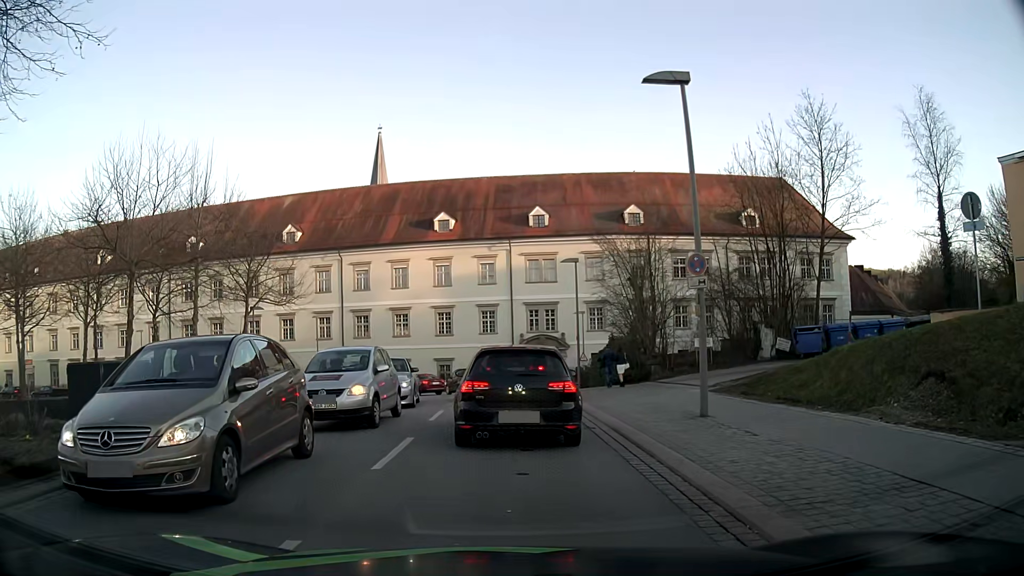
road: tertiary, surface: asphalt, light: Day
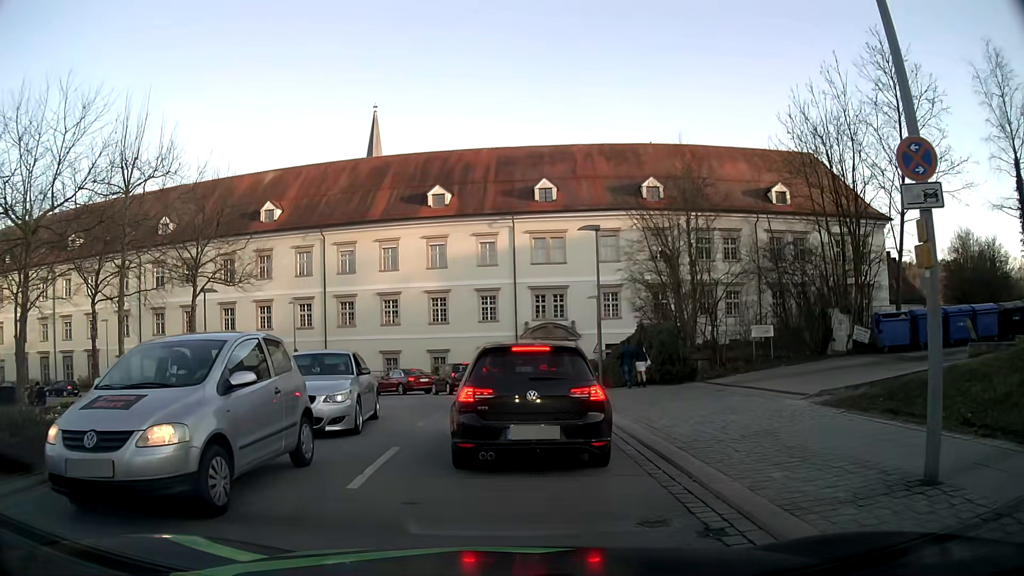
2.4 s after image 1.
(0.0, +7.2) m; 0°
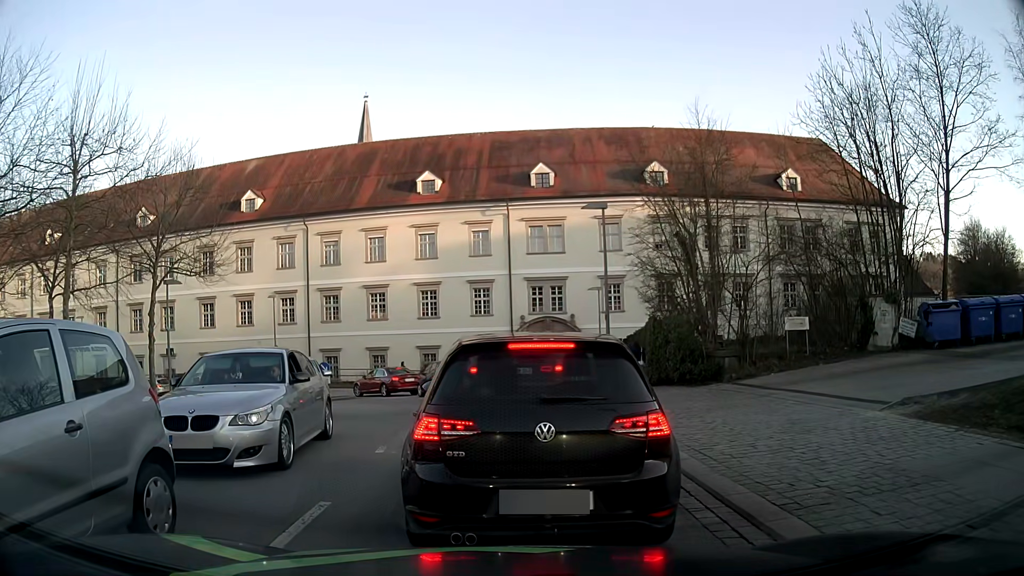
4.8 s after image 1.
(0.0, +3.3) m; +1°
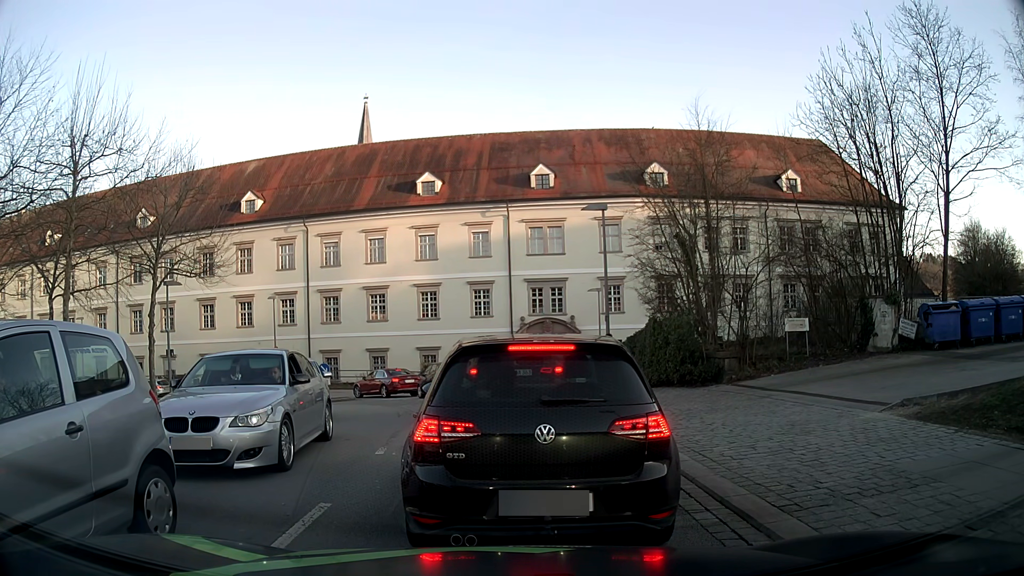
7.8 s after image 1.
(0.0, +0.1) m; 0°
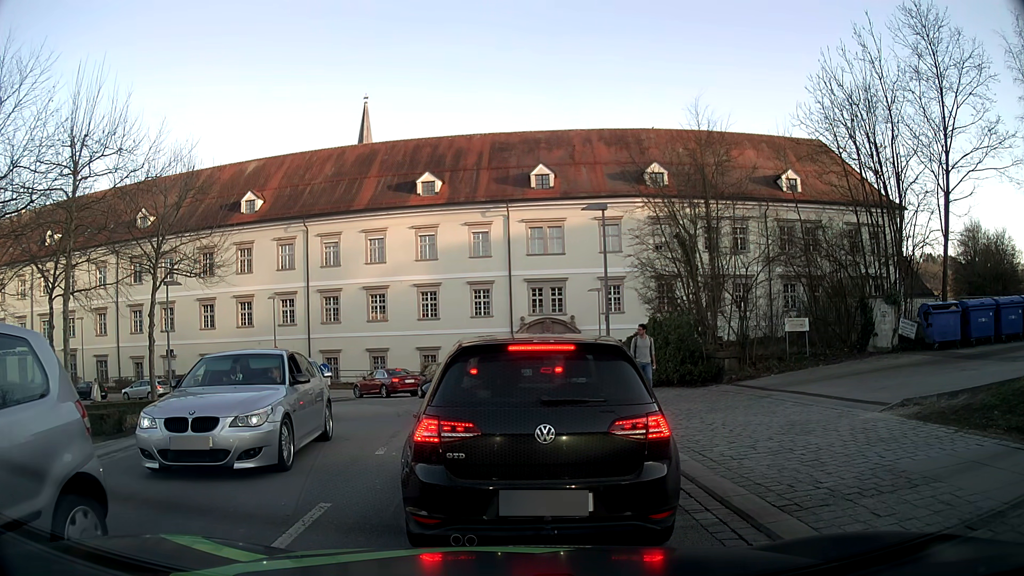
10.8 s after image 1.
(0.0, 0.0) m; 0°
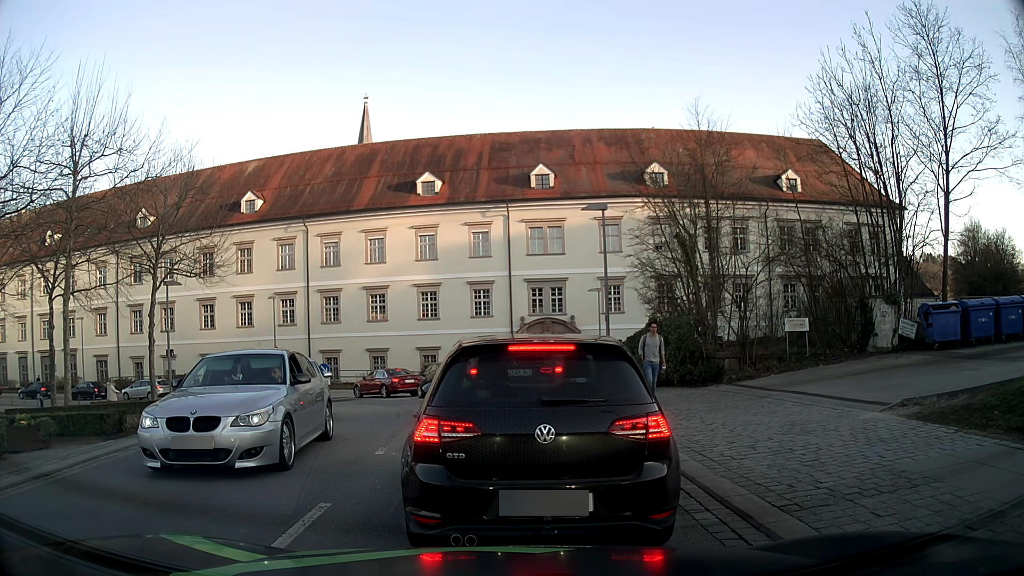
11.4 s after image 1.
(0.0, 0.0) m; 0°
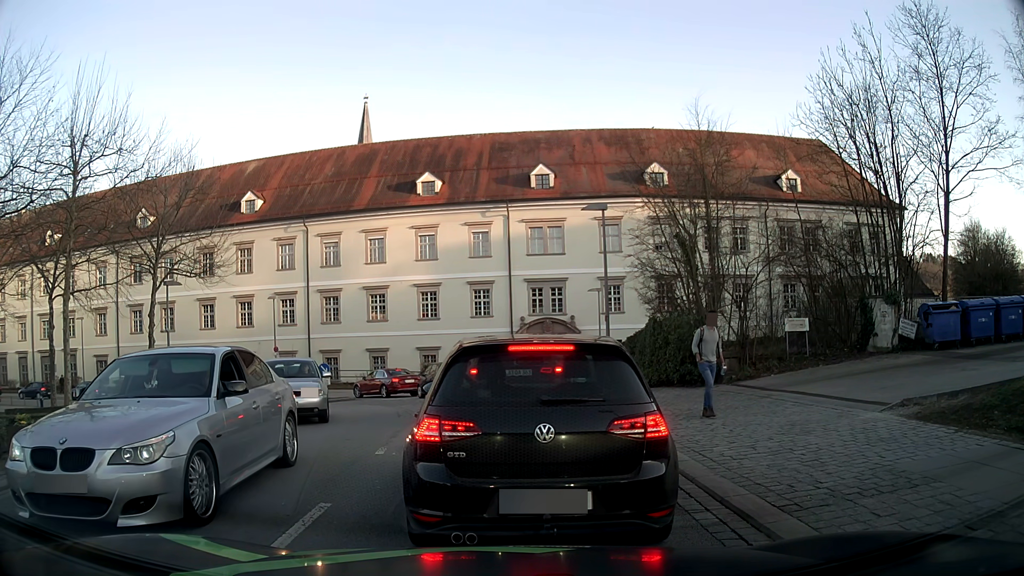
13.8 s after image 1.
(0.0, 0.0) m; 0°
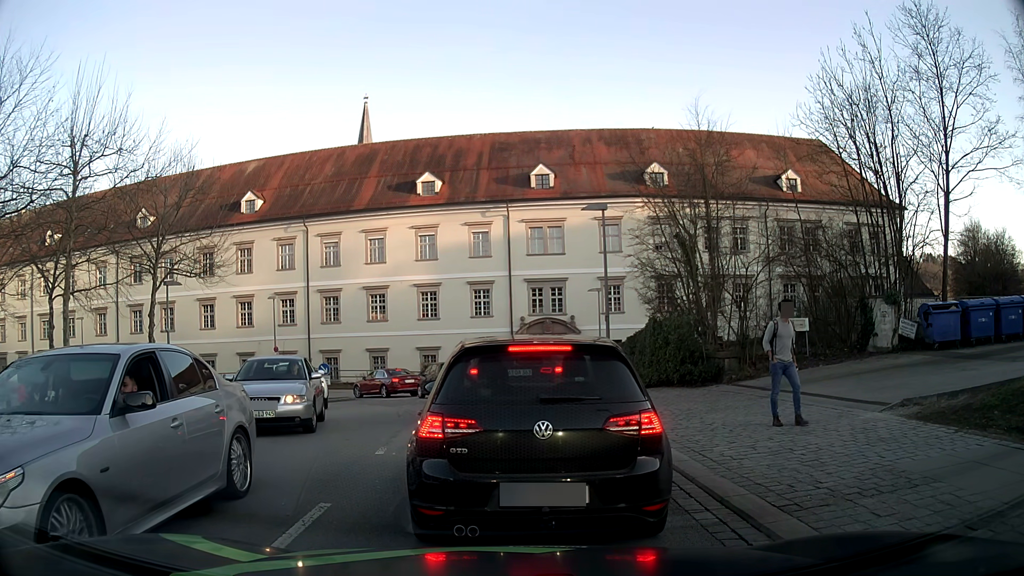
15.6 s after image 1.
(0.0, 0.0) m; 0°
